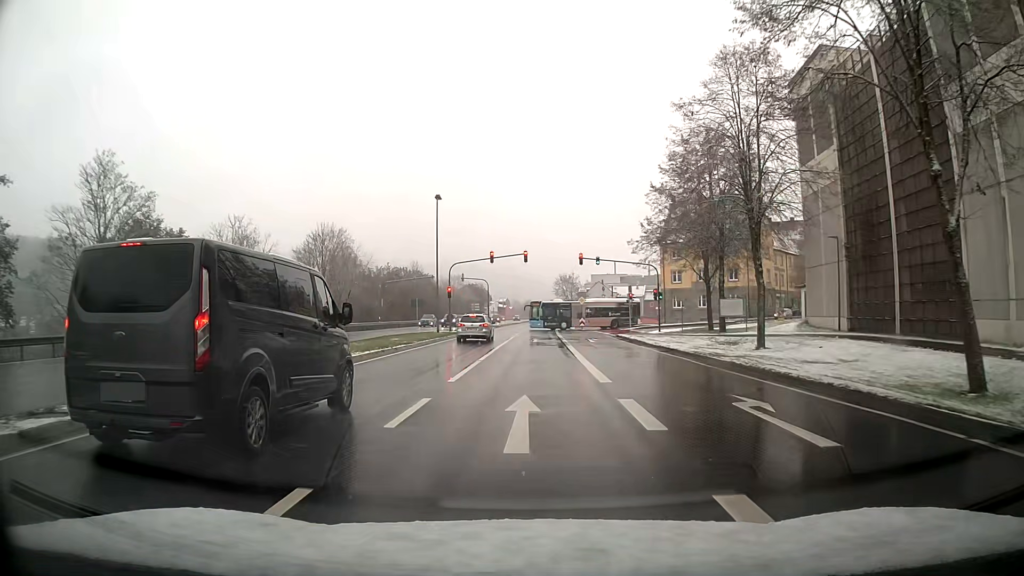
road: primary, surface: asphalt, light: Day
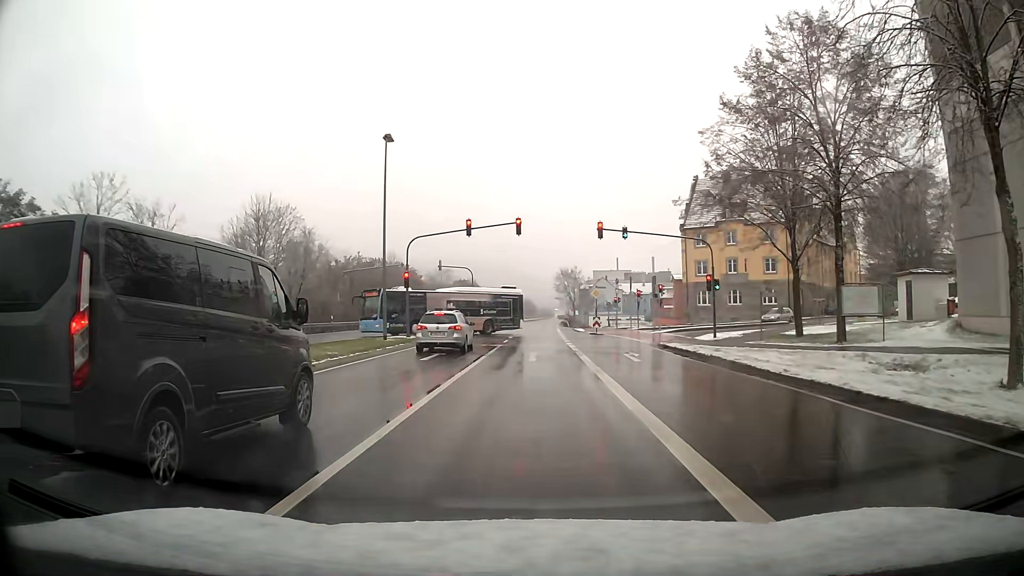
(-0.1, +16.5) m; 0°
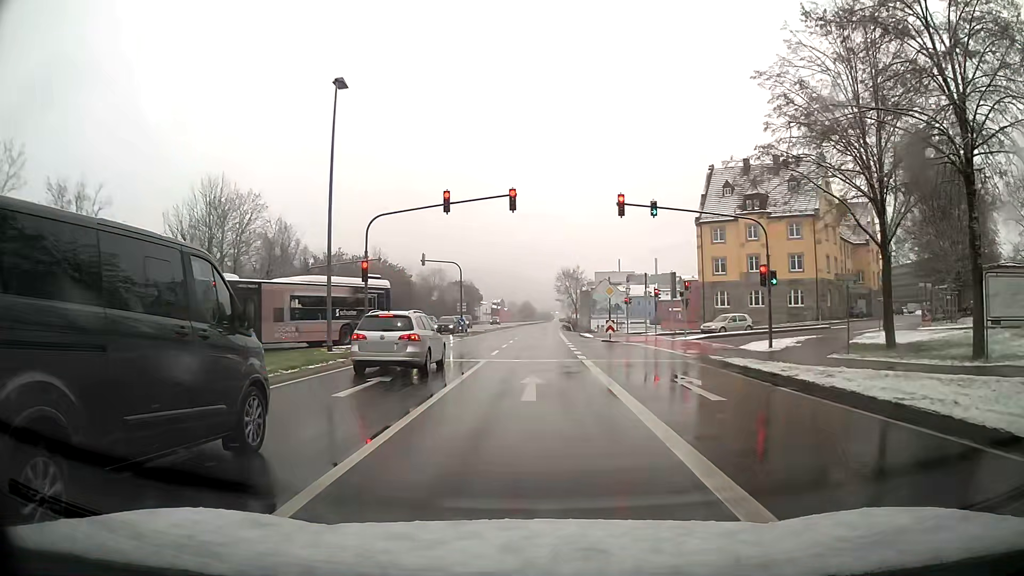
(0.0, +8.7) m; 0°
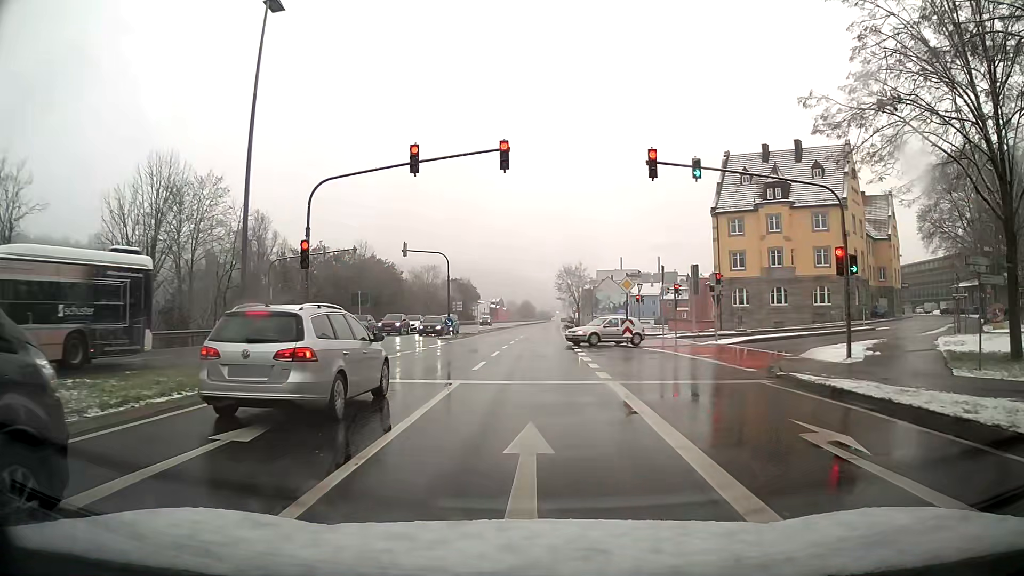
(-0.1, +7.1) m; -1°
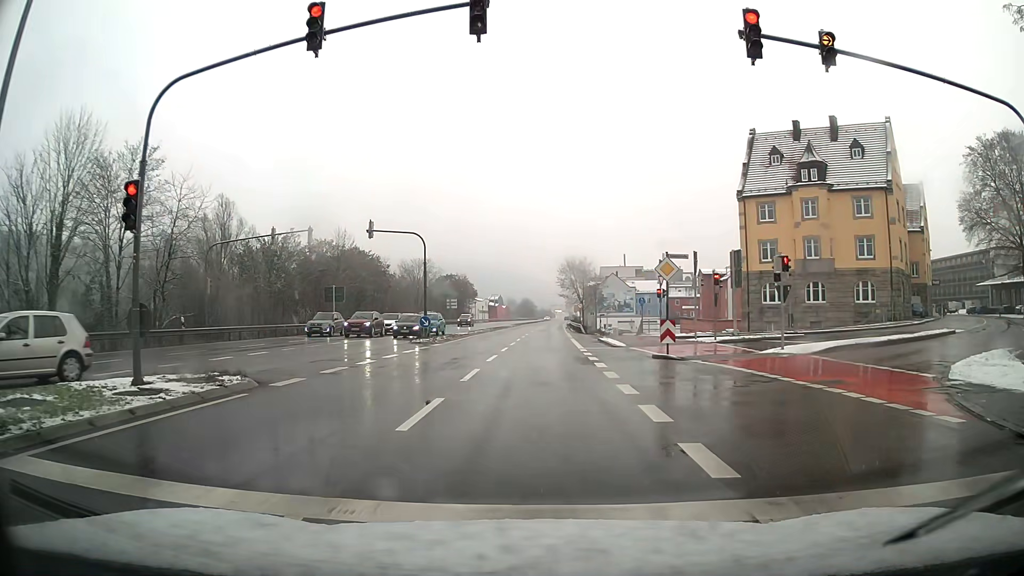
(+0.1, +9.0) m; +1°
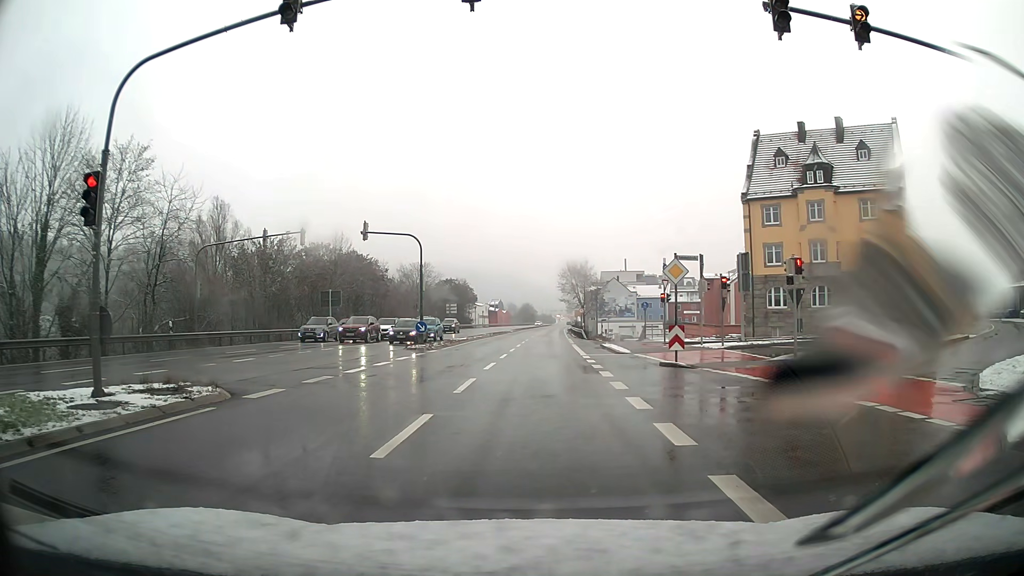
(0.0, +1.2) m; 0°
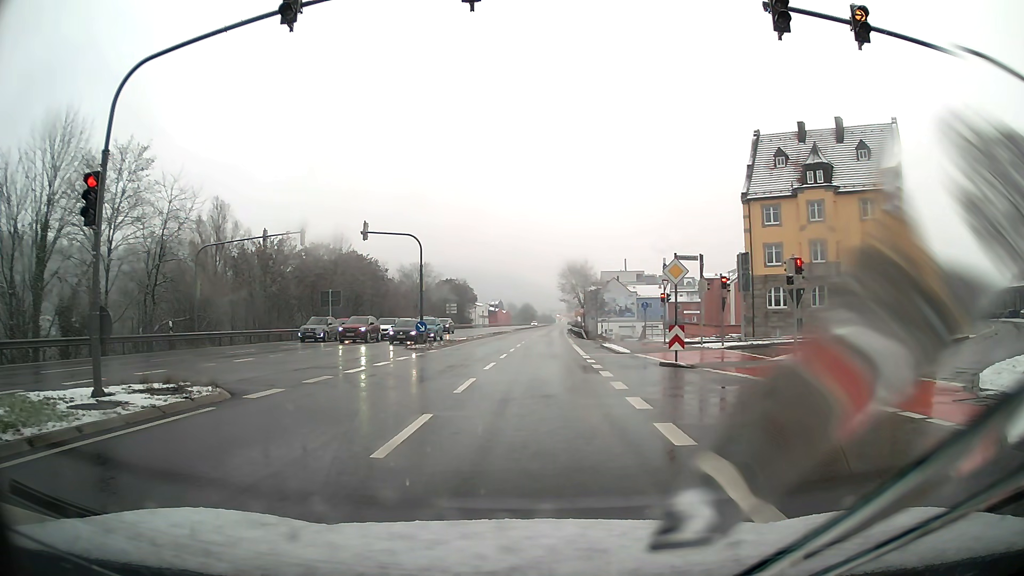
(0.0, 0.0) m; 0°
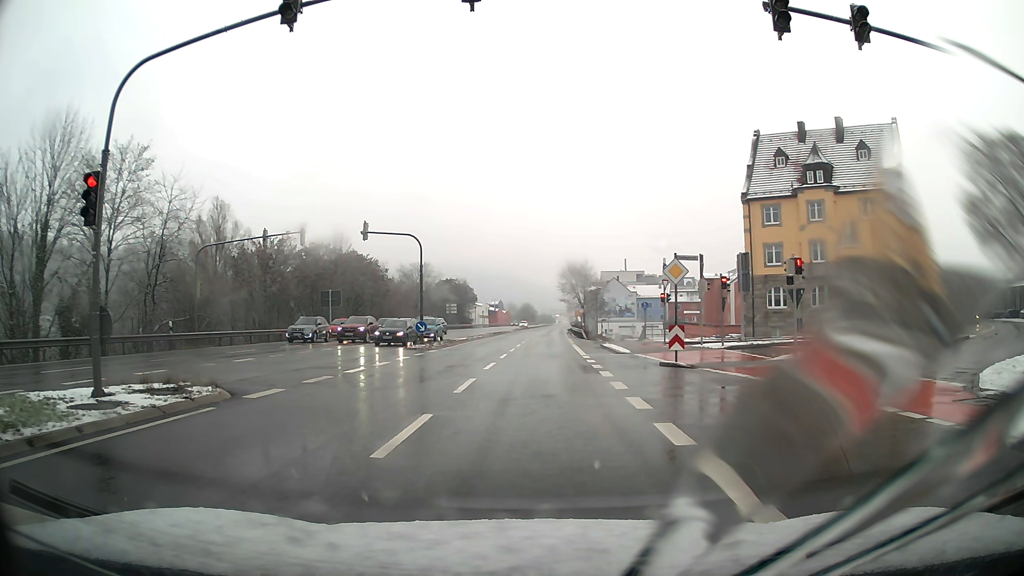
(0.0, 0.0) m; 0°
